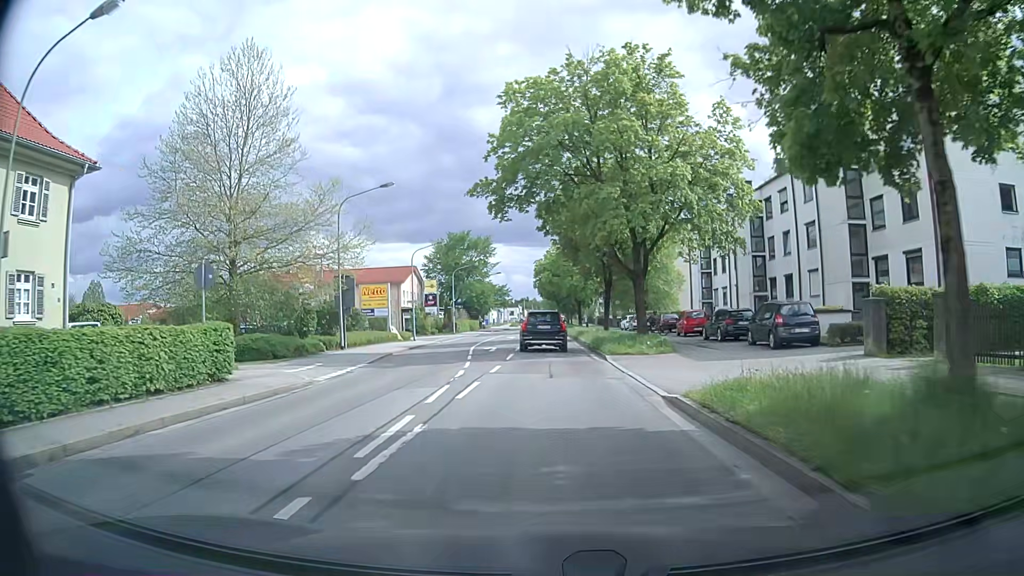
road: secondary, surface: asphalt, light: Day
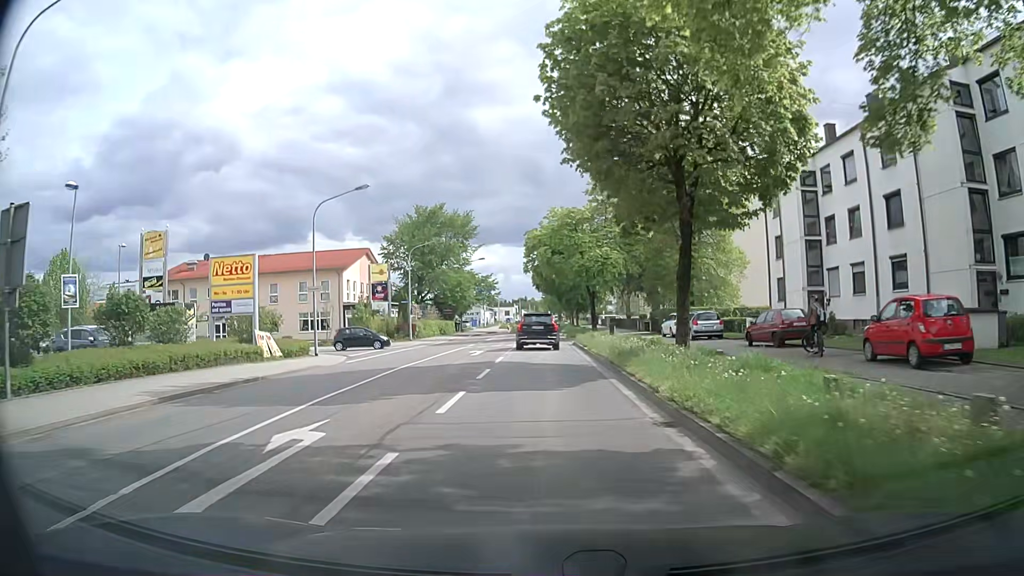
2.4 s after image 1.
(+0.2, +26.0) m; 0°
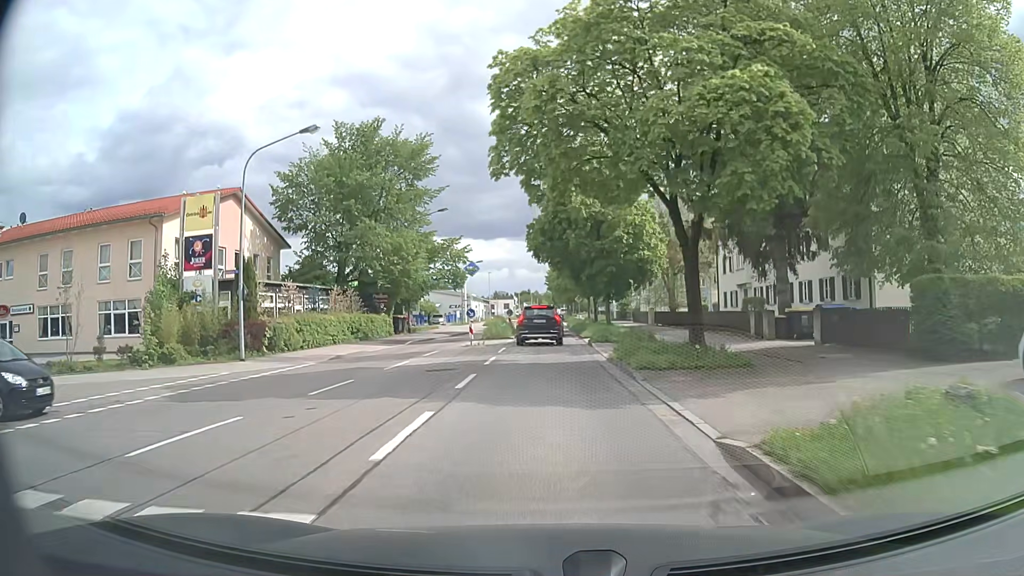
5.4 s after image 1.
(0.0, +34.1) m; 0°
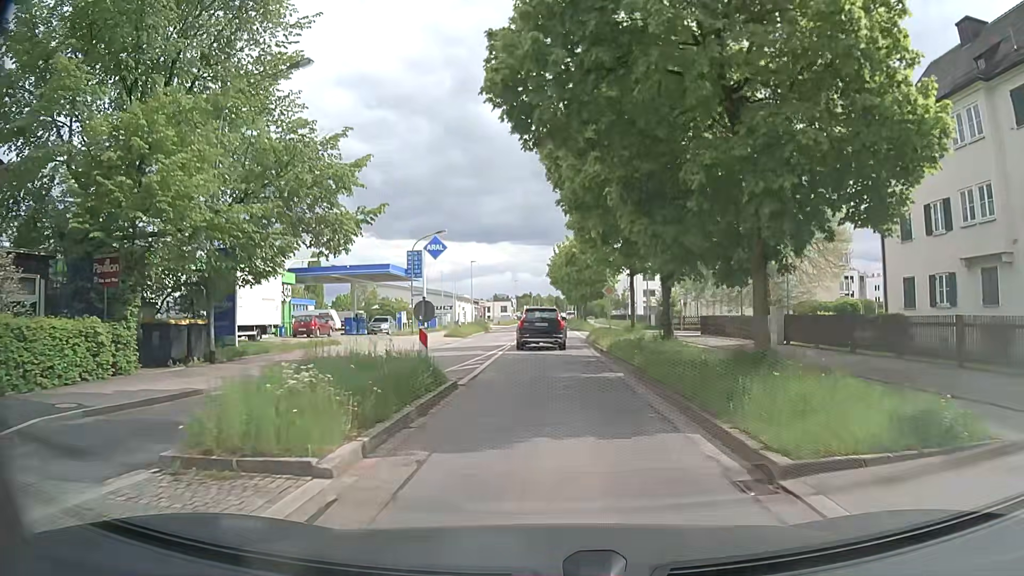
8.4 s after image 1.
(-0.1, +30.4) m; 0°
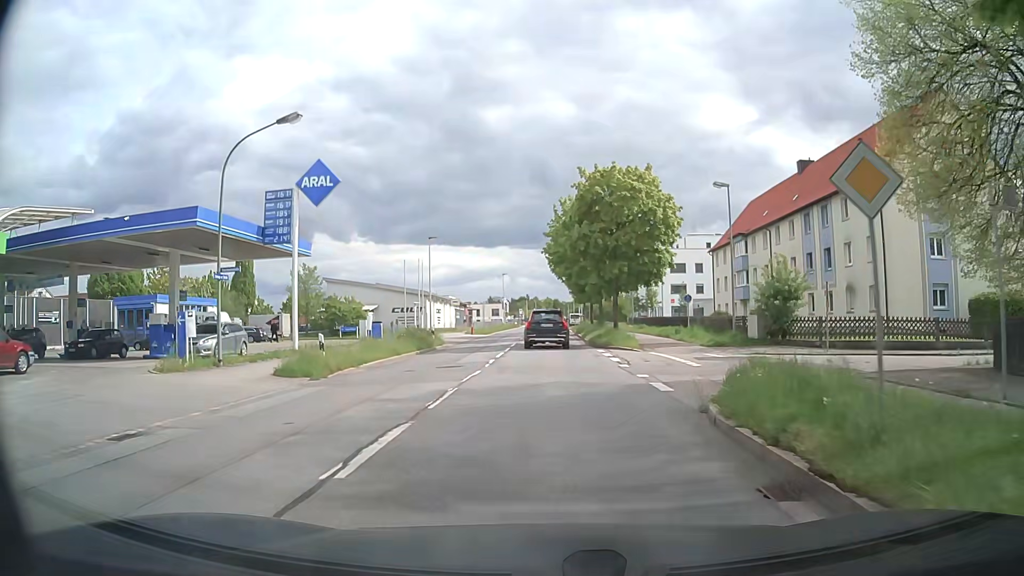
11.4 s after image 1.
(0.0, +29.4) m; 0°
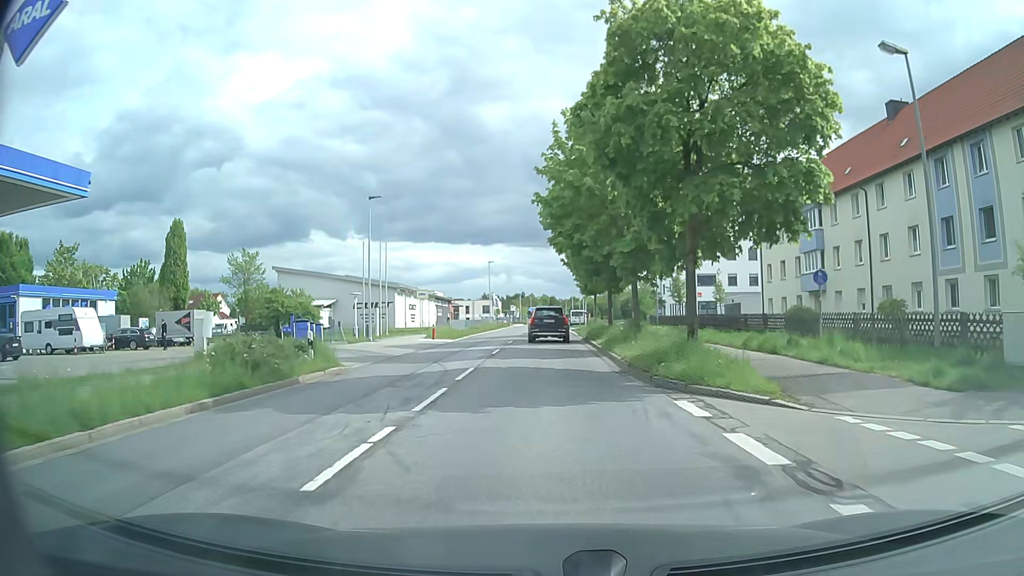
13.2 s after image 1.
(+0.2, +18.6) m; +1°
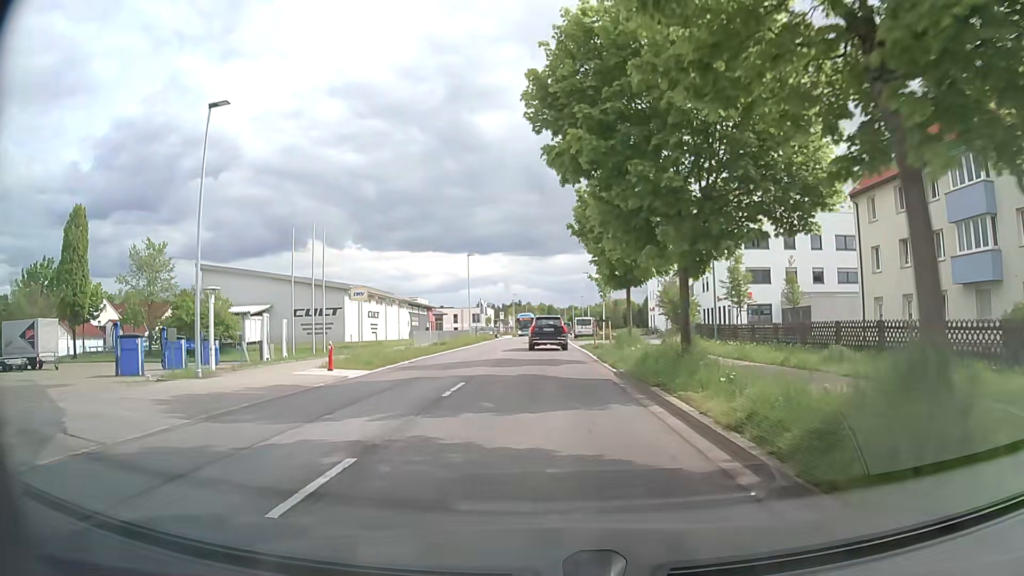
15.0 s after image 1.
(0.0, +19.7) m; 0°
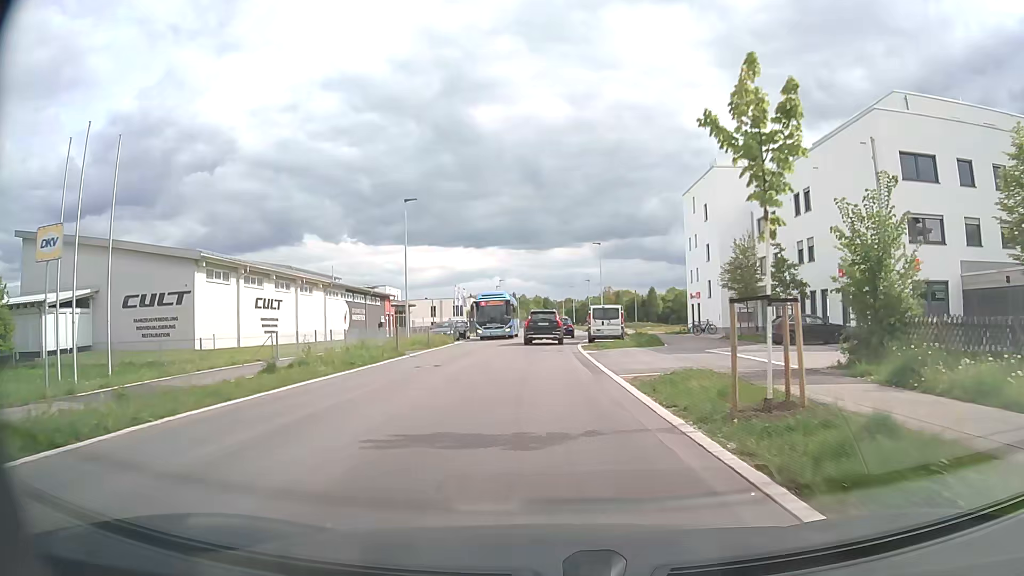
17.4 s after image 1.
(+0.3, +27.2) m; +1°
(0, +10) (0, +20) (0, +30) (0, +40) (+1, +50) (+2, +60) (+2, +70) (+2, +80) (+2, +90) (+2, +100) m
